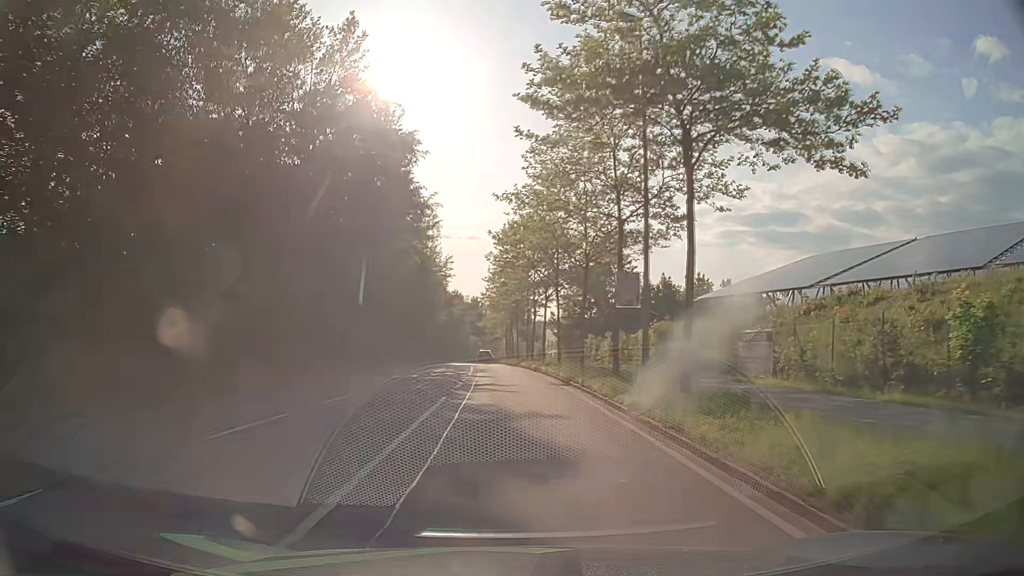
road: secondary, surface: asphalt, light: Day
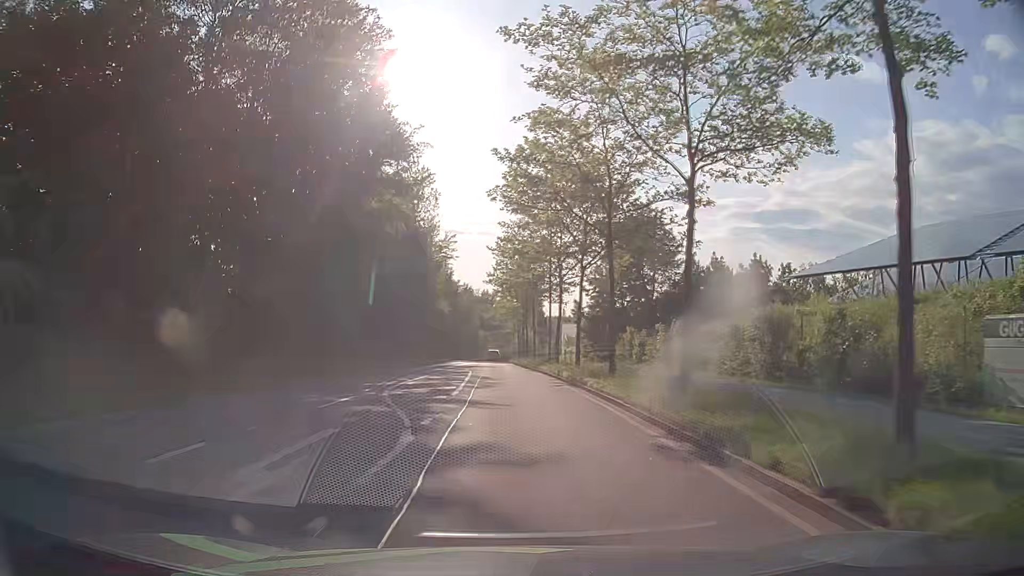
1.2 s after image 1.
(-0.2, +15.4) m; -2°
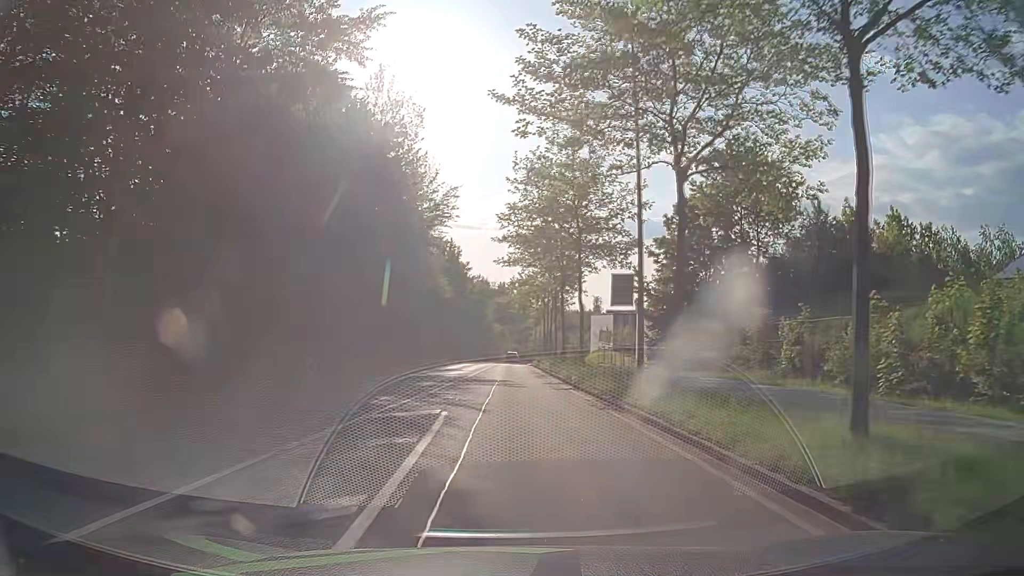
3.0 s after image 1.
(-0.1, +23.1) m; -1°
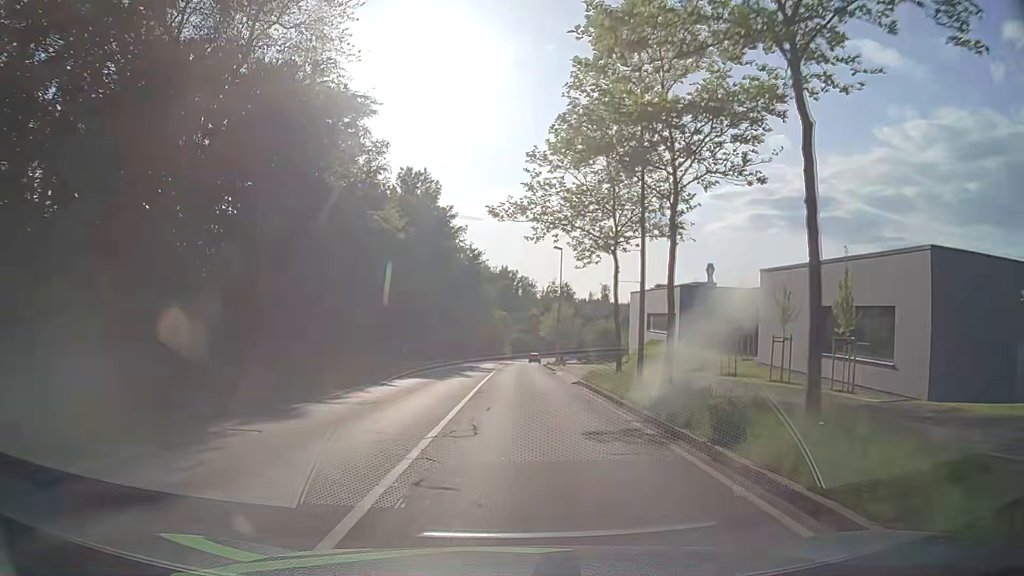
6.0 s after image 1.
(-0.3, +38.7) m; 0°
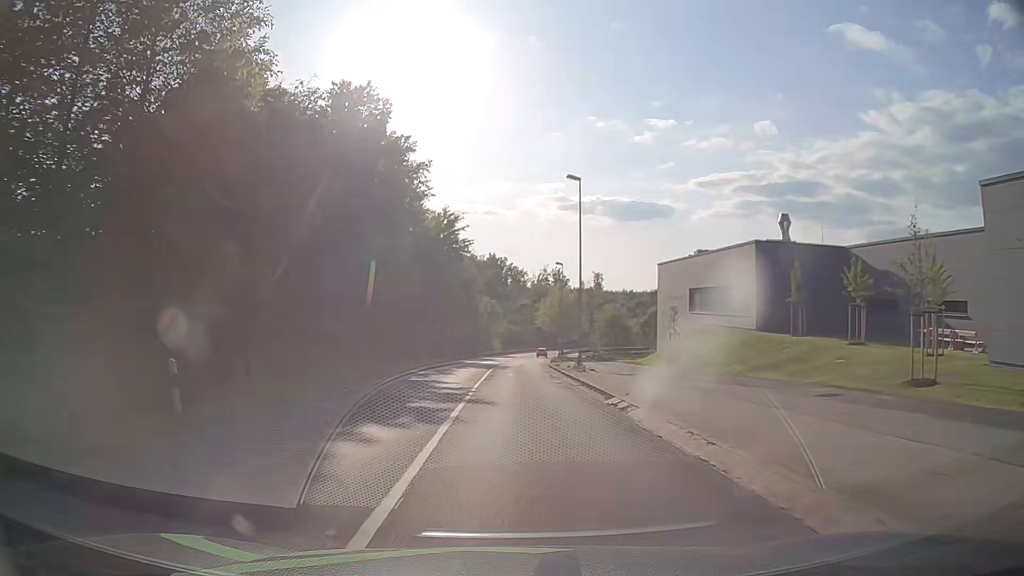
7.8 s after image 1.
(+0.1, +23.2) m; +1°
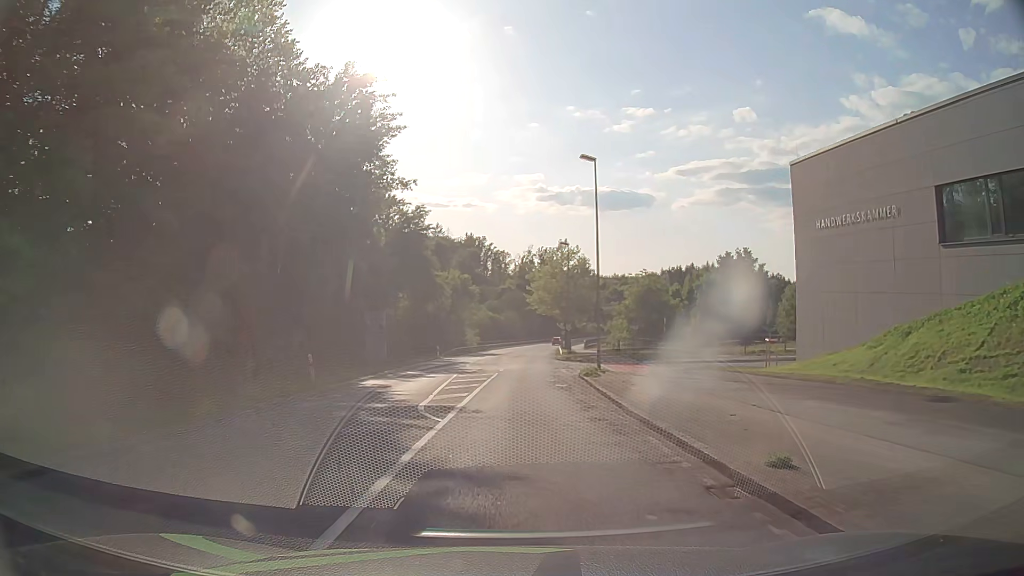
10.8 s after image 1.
(+0.2, +38.3) m; +1°
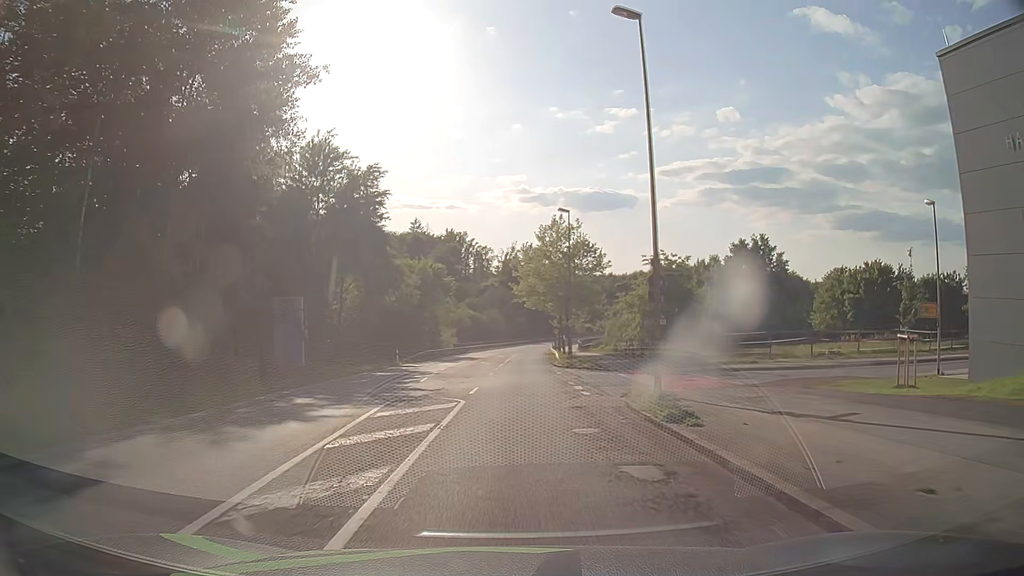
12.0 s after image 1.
(+0.2, +15.2) m; +1°
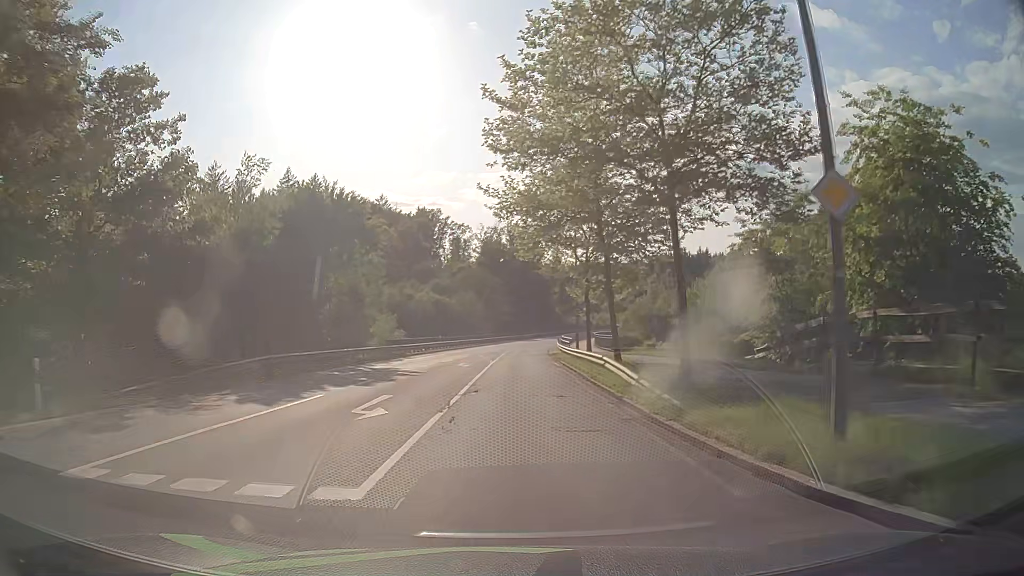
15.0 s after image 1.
(+0.9, +38.1) m; +2°
(0, +10) (0, +20) (0, +30) (+1, +40) (+1, +50) (+1, +60) (+2, +70) (+3, +80) (+5, +90) (+7, +100) m
